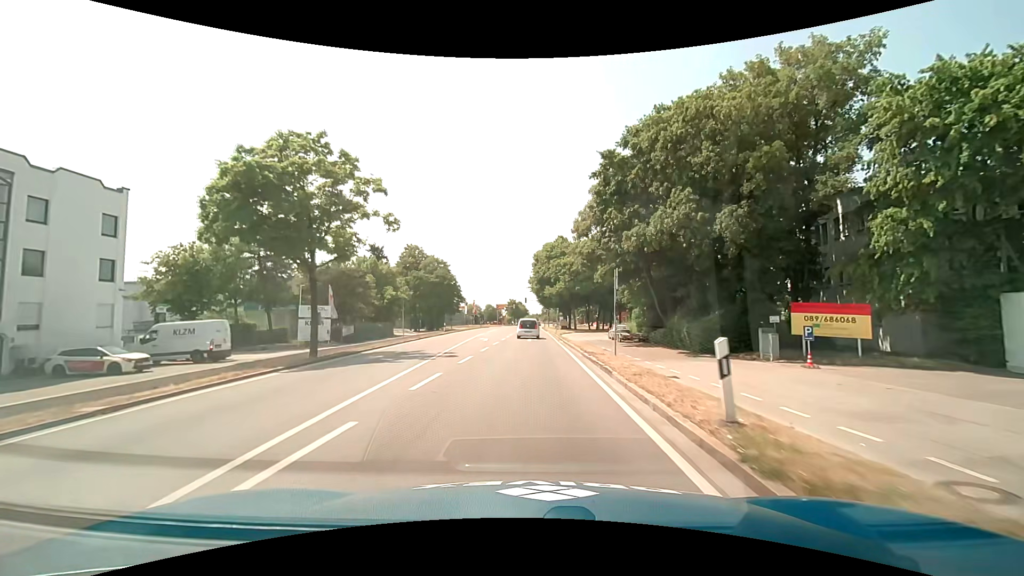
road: primary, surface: asphalt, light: Day
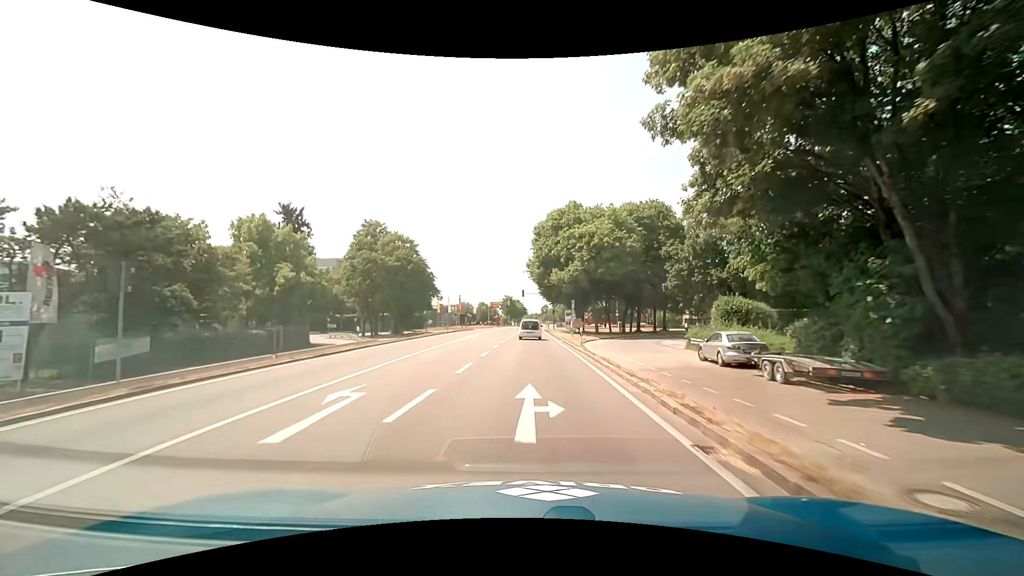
(+0.1, +27.1) m; 0°
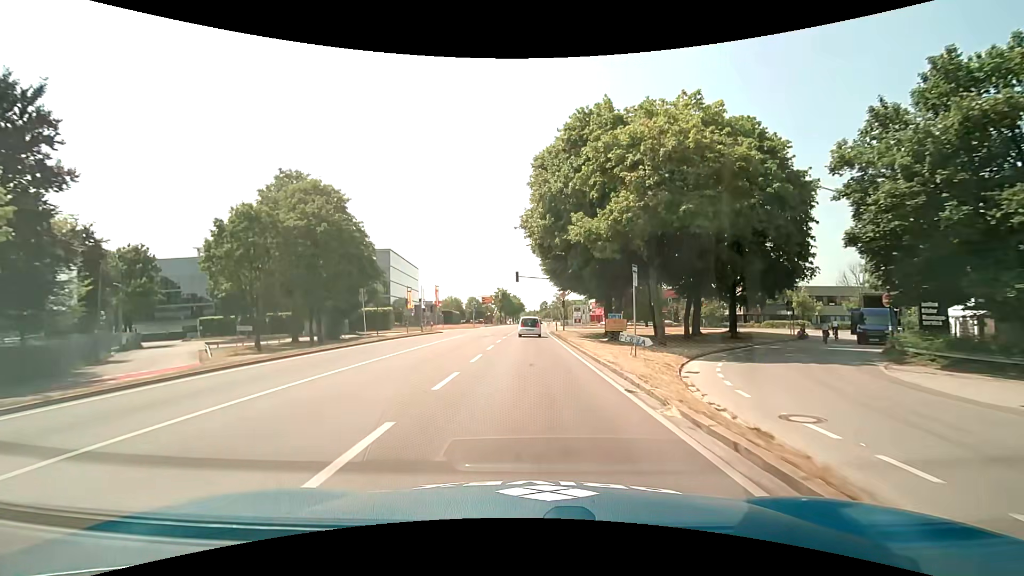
(+0.1, +27.1) m; 0°
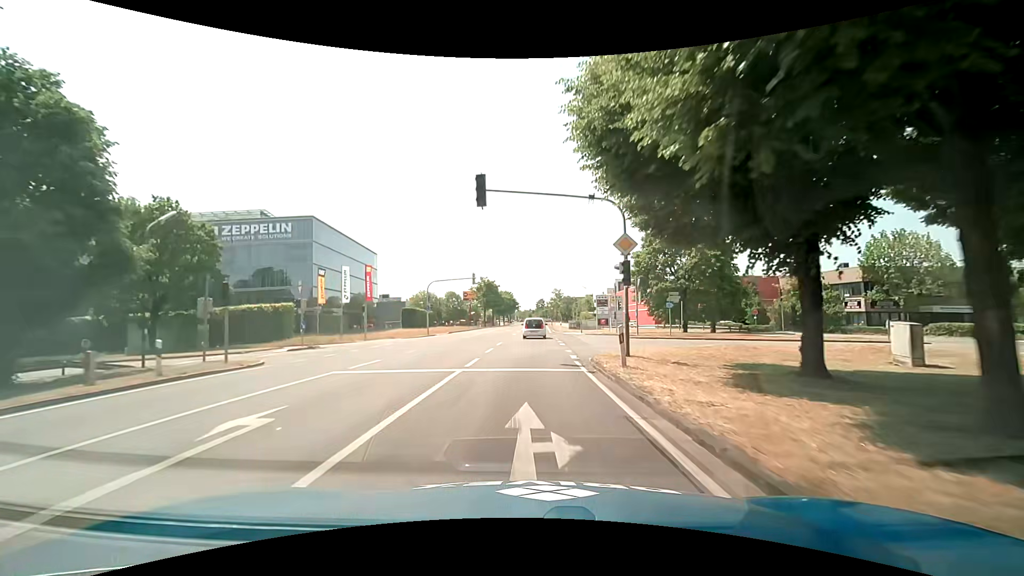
(0.0, +36.2) m; 0°
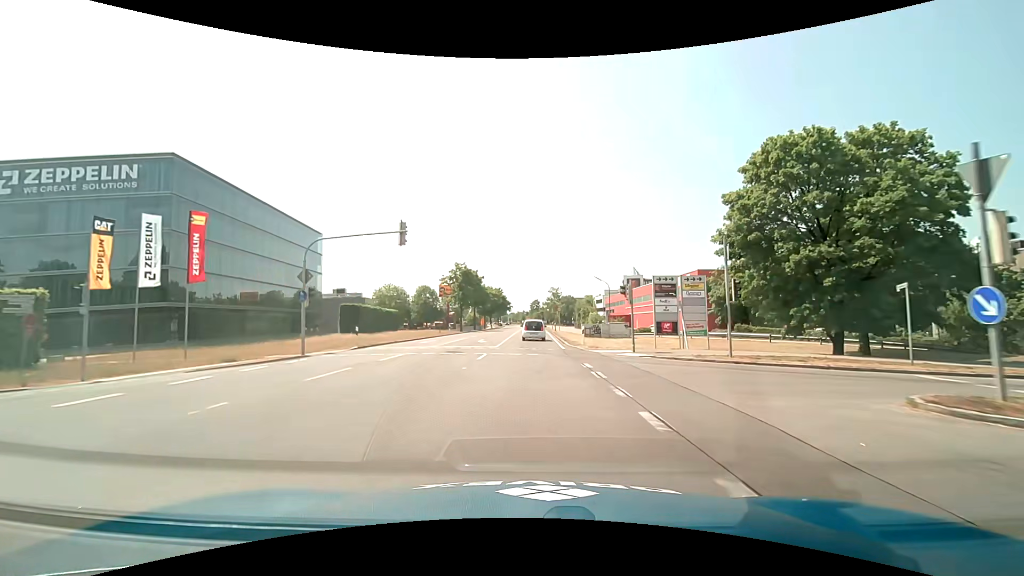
(+0.1, +27.2) m; 0°
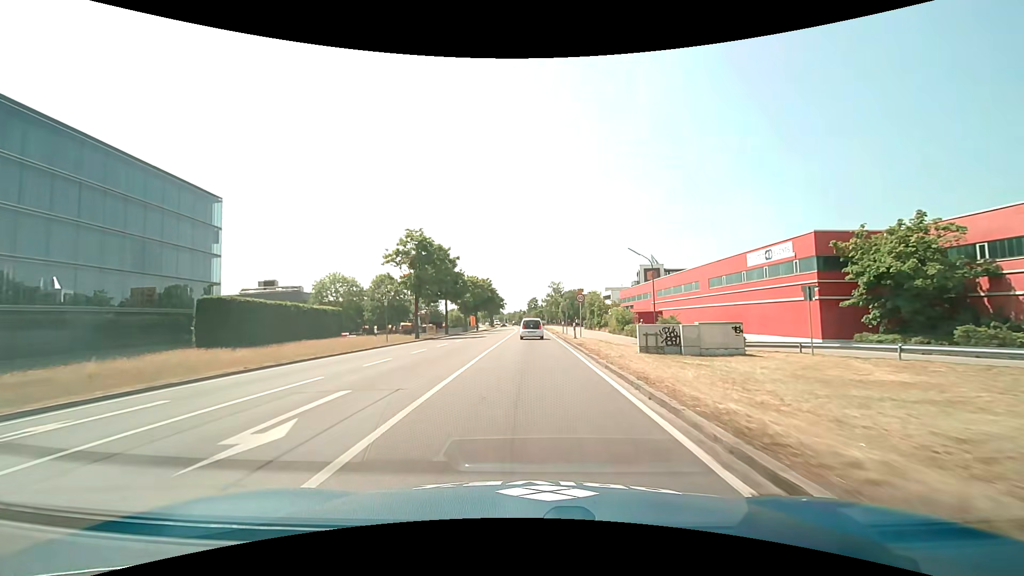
(+0.2, +27.3) m; 0°
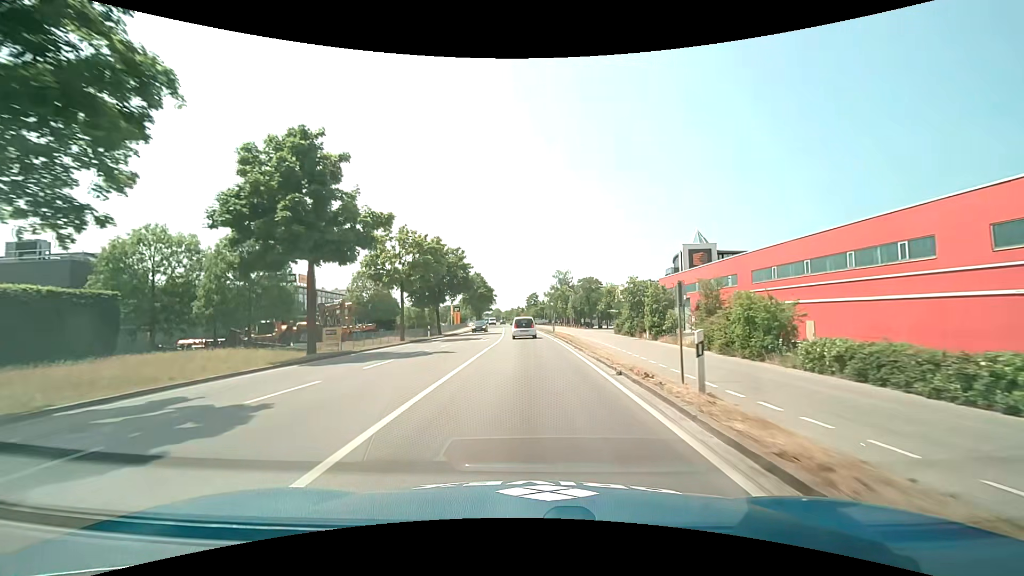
(+0.2, +36.9) m; 0°
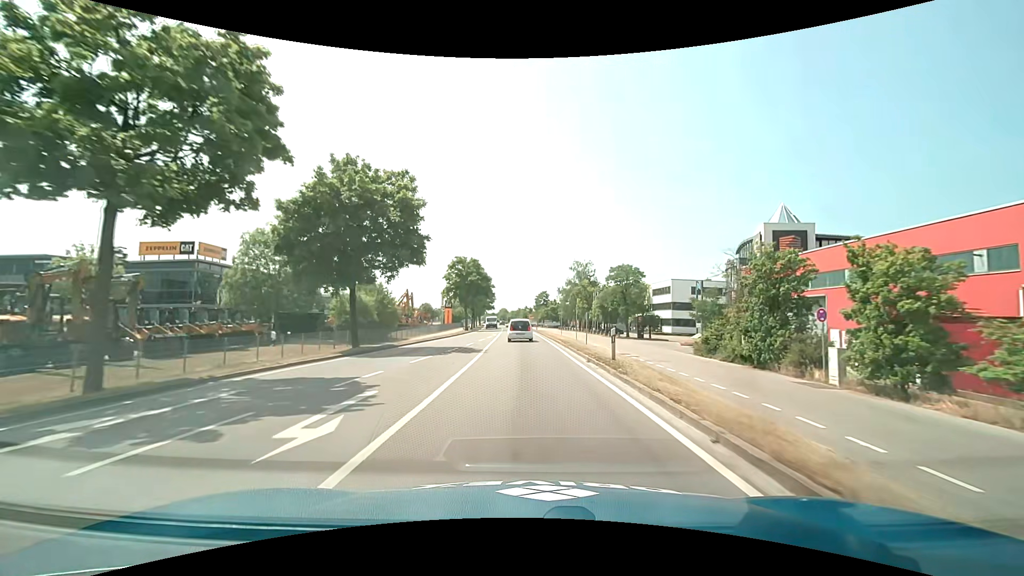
(-0.3, +28.2) m; -1°
(0, +10) (0, +20) (0, +30) (0, +40) (-1, +50) (-1, +60) (-1, +70) (-2, +80) (-2, +90) (-3, +100) m
